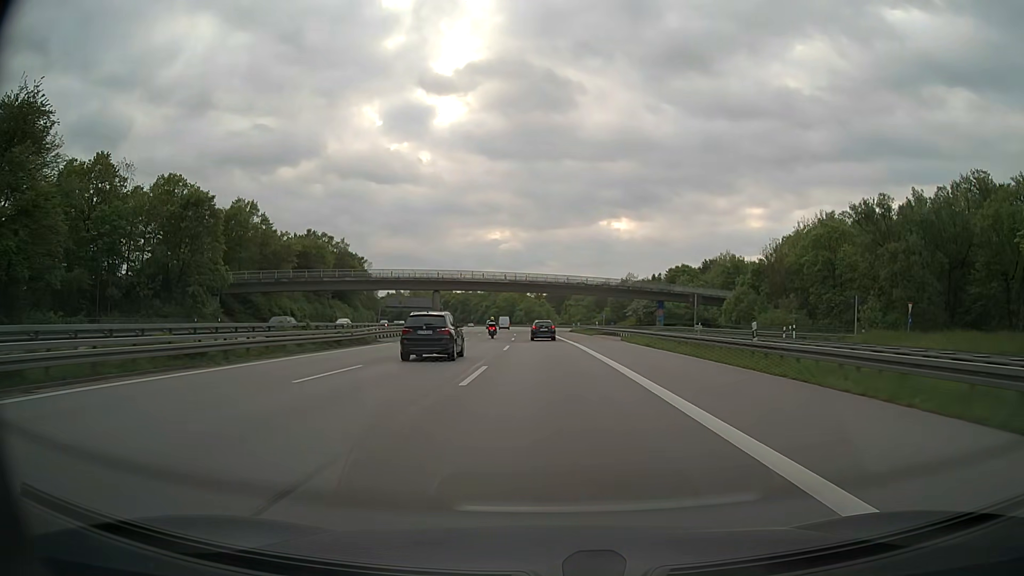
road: motorway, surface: asphalt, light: Day
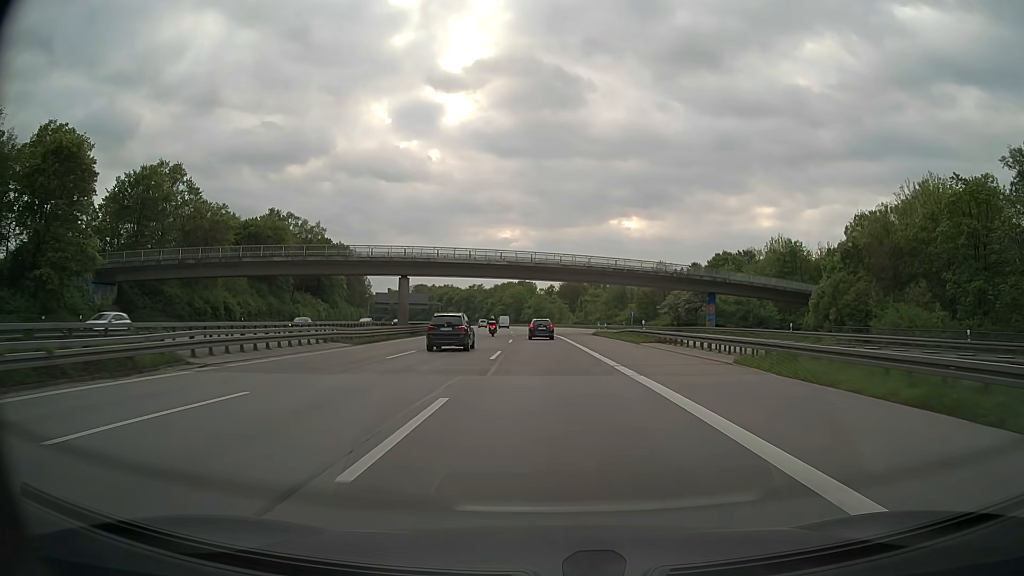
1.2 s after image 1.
(-0.2, +26.7) m; -1°
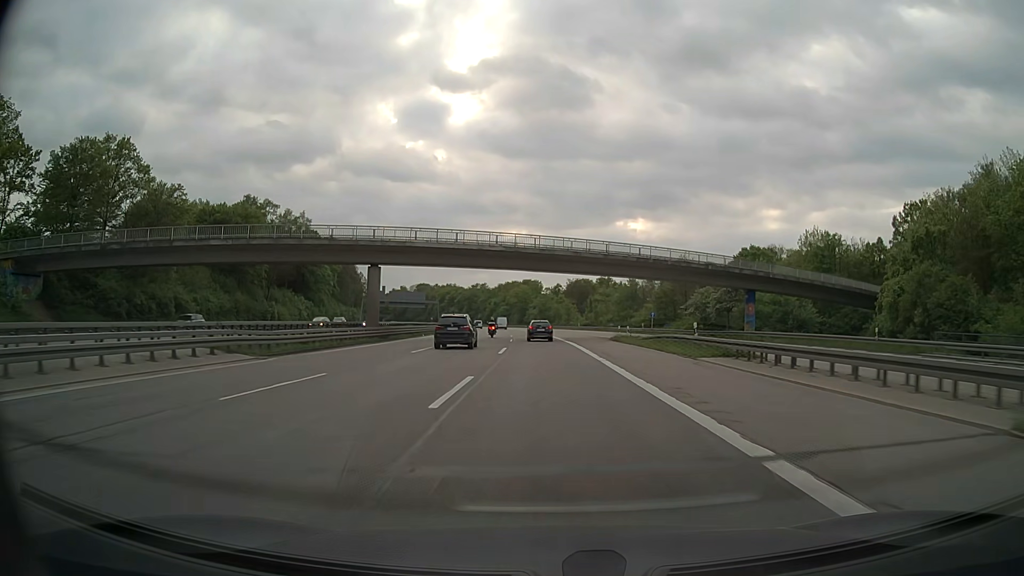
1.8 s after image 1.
(-0.1, +13.4) m; -1°
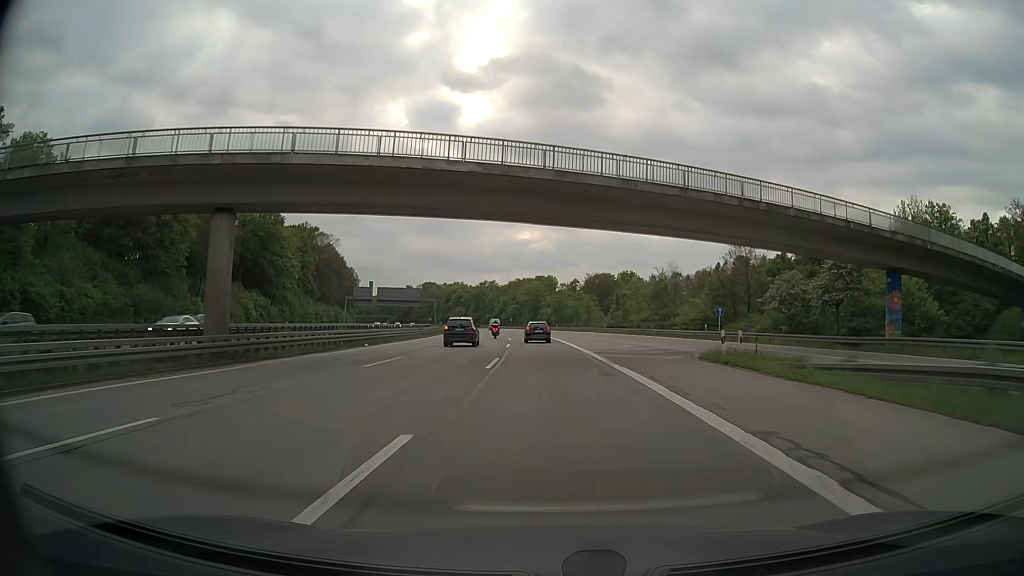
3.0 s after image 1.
(-0.2, +26.7) m; -1°
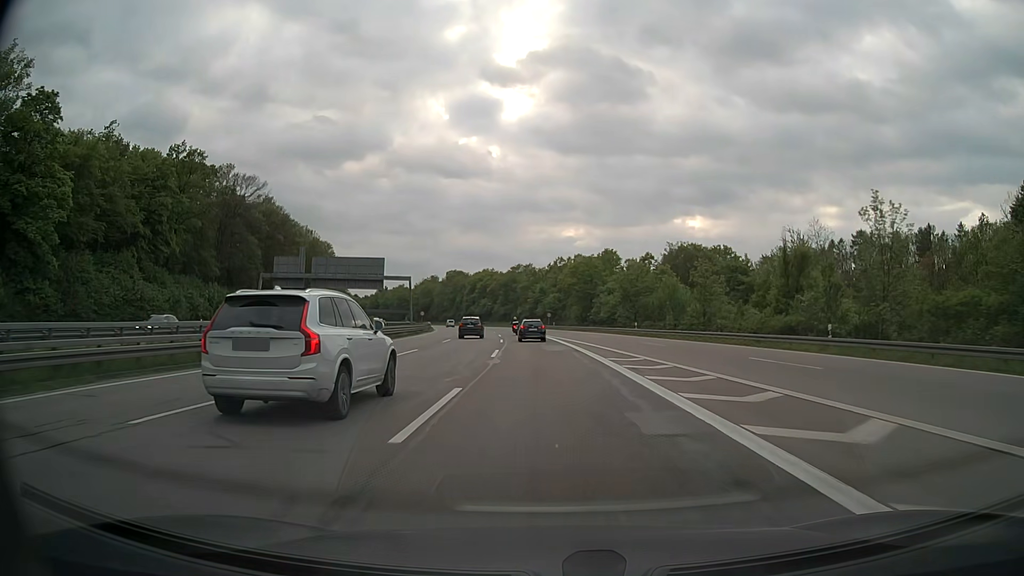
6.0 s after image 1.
(-2.1, +66.8) m; -4°
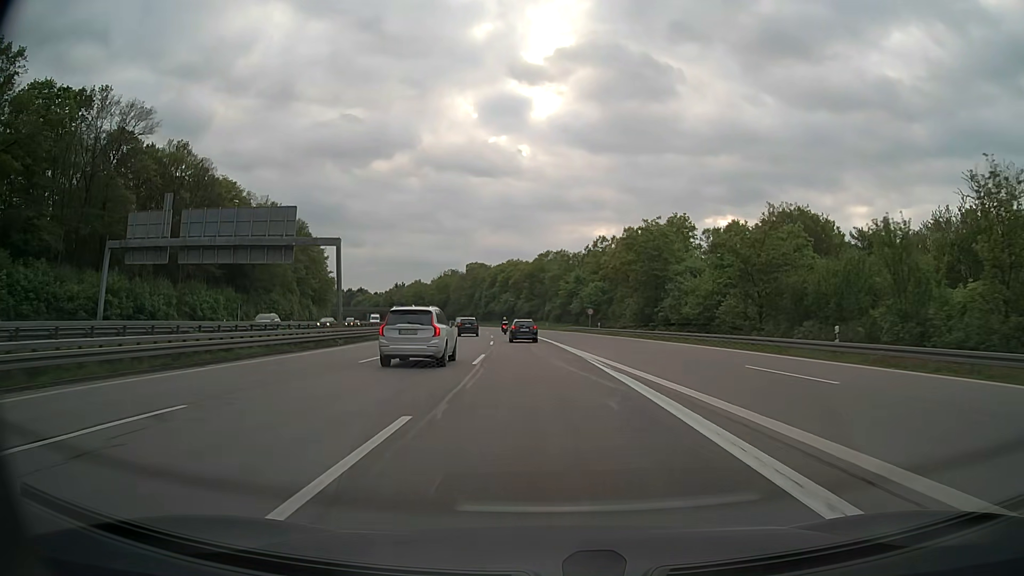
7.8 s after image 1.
(-0.9, +40.2) m; -3°
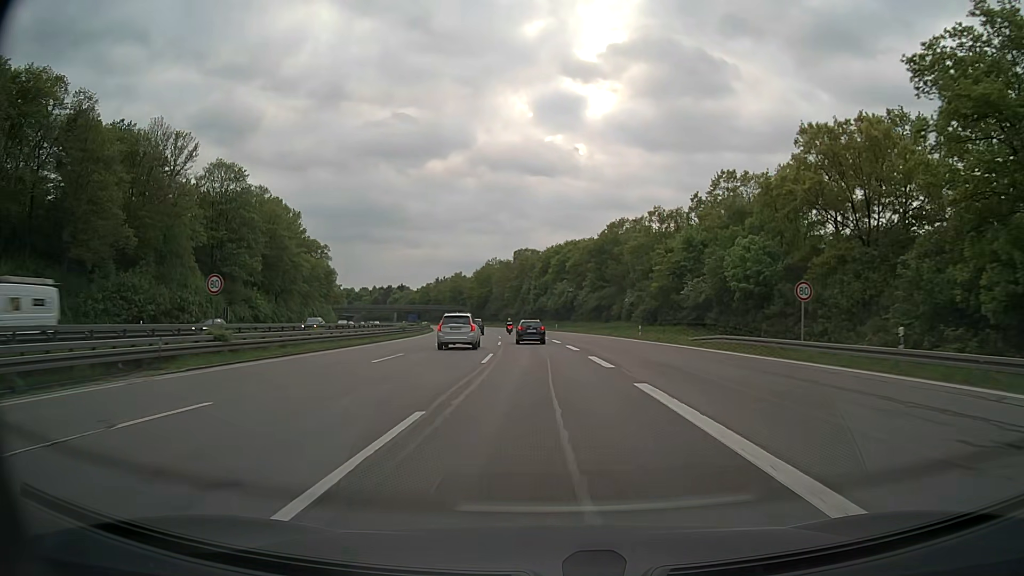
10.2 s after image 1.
(-2.3, +53.7) m; -5°
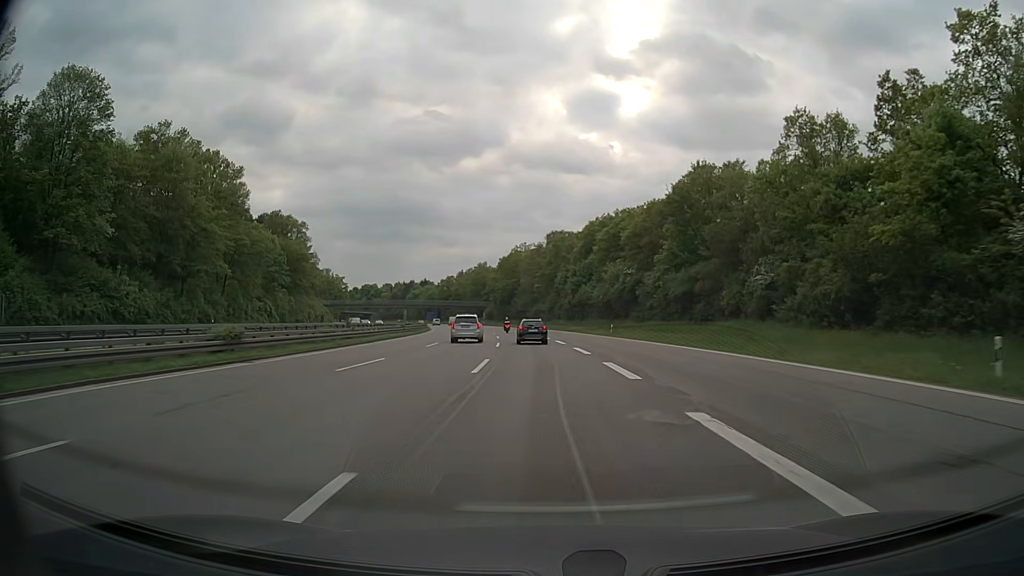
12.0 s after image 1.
(-1.2, +40.3) m; -3°
(0, +10) (0, +20) (-1, +30) (-1, +40) (-2, +50) (-3, +60) (-4, +70) (-5, +80) (-6, +90) (-7, +100) m
